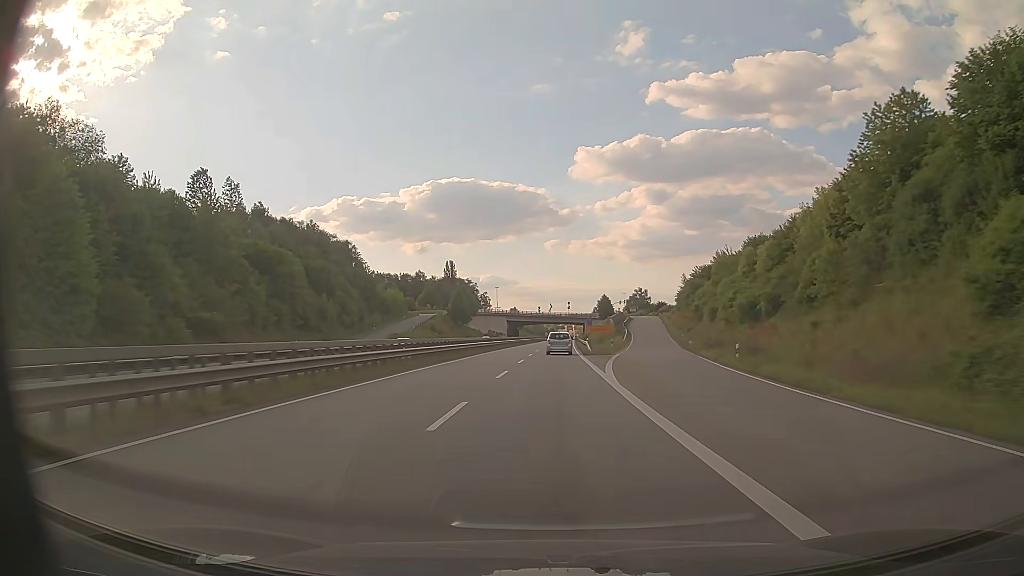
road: trunk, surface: asphalt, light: Day
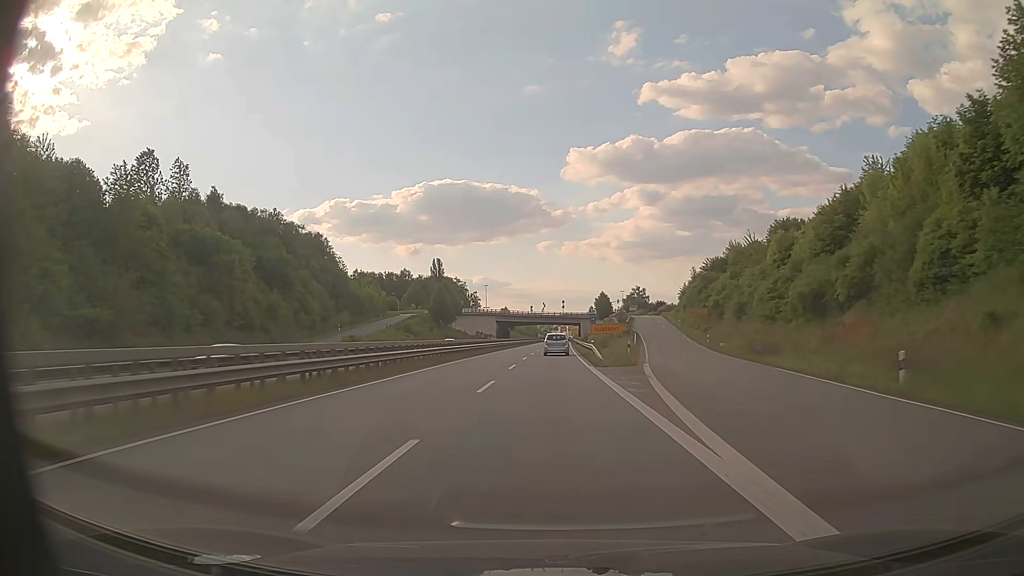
(+0.1, +16.6) m; +1°
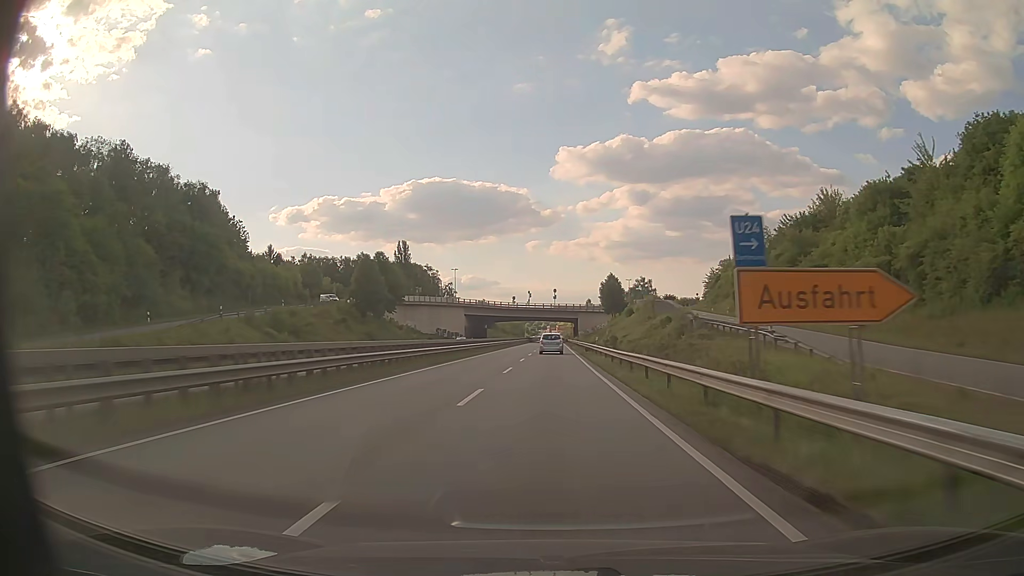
(+0.5, +50.4) m; +1°
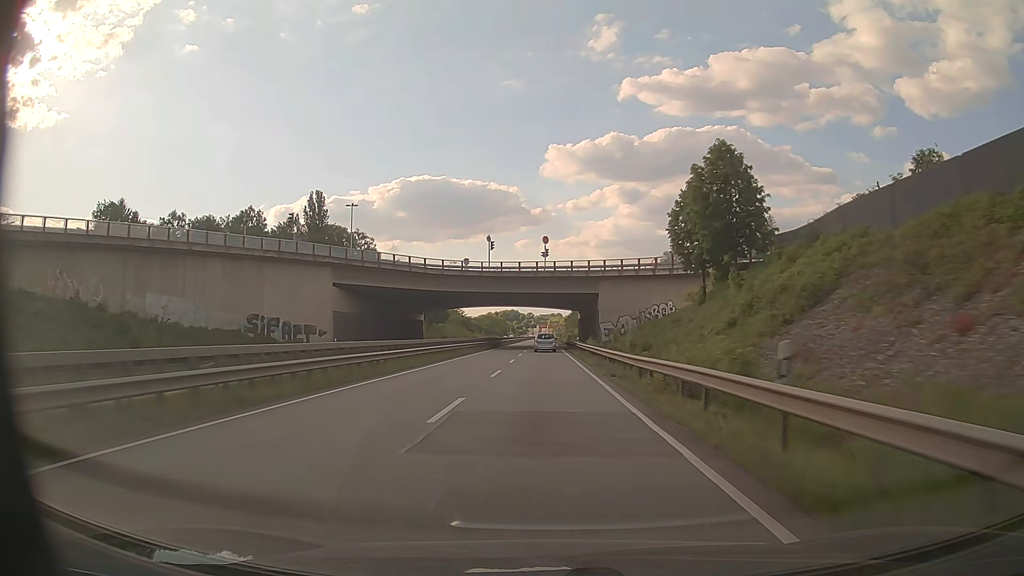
(+1.0, +85.0) m; +1°
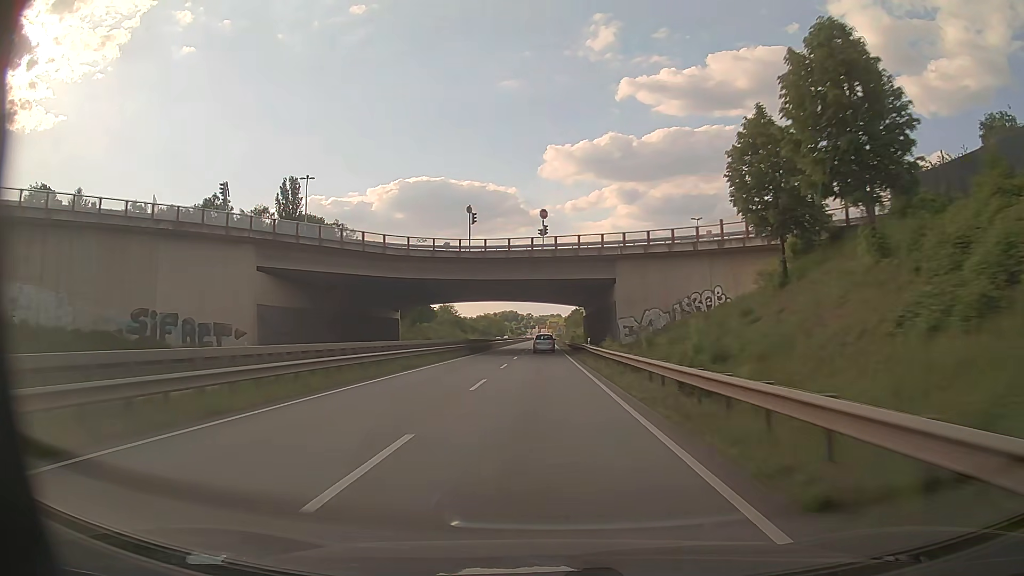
(0.0, +17.1) m; 0°
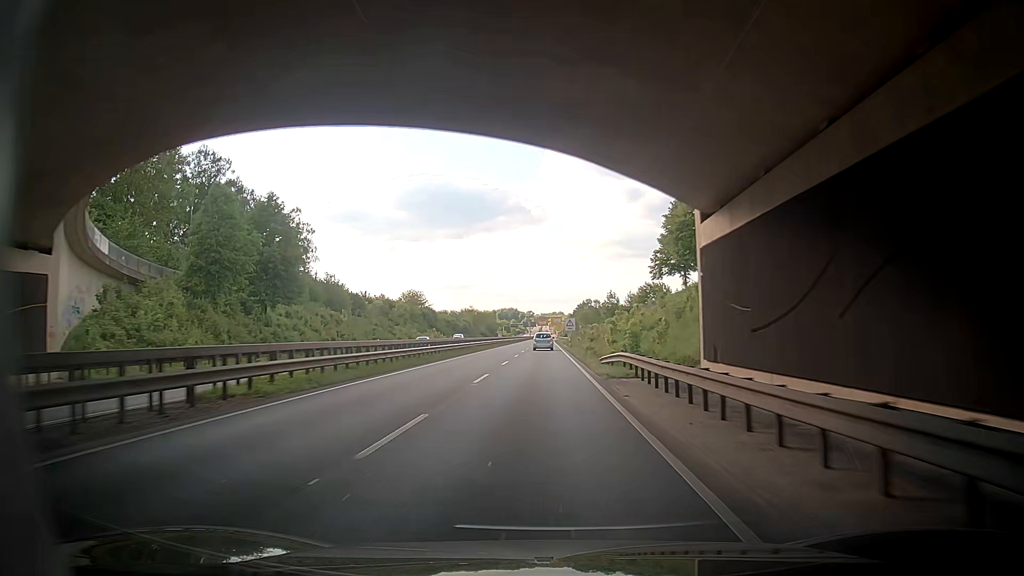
(-0.1, +68.4) m; -1°
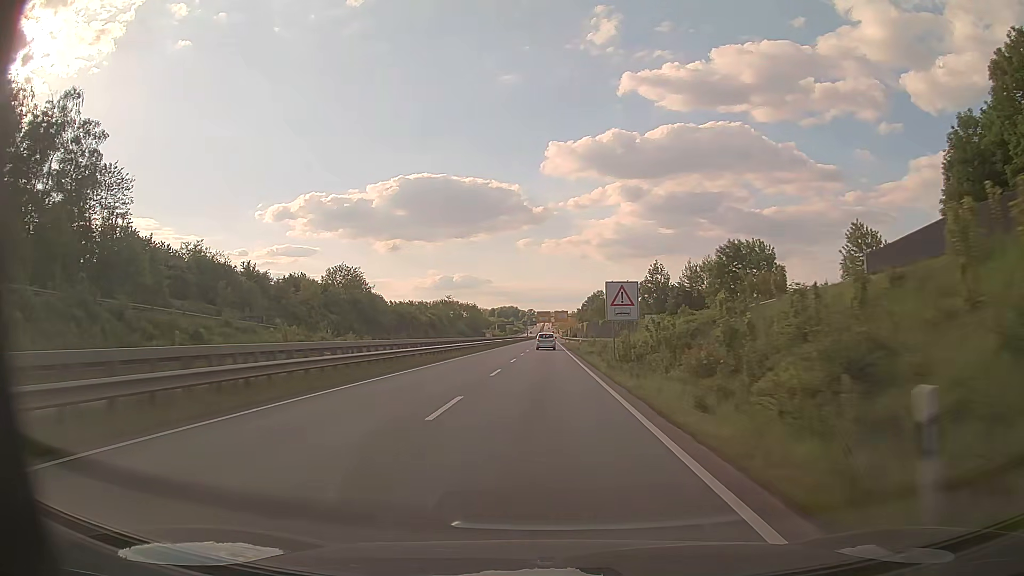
(+0.6, +67.2) m; +1°
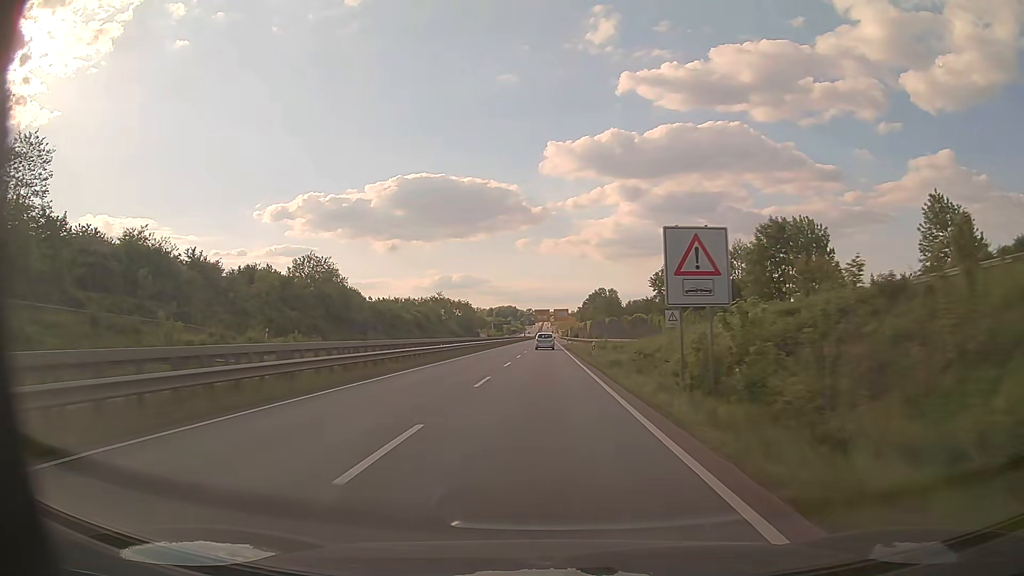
(0.0, +16.4) m; 0°
(0, +10) (0, +20) (0, +30) (0, +40) (0, +50) (0, +60) (0, +70) (0, +80) (0, +90) (0, +100) m
